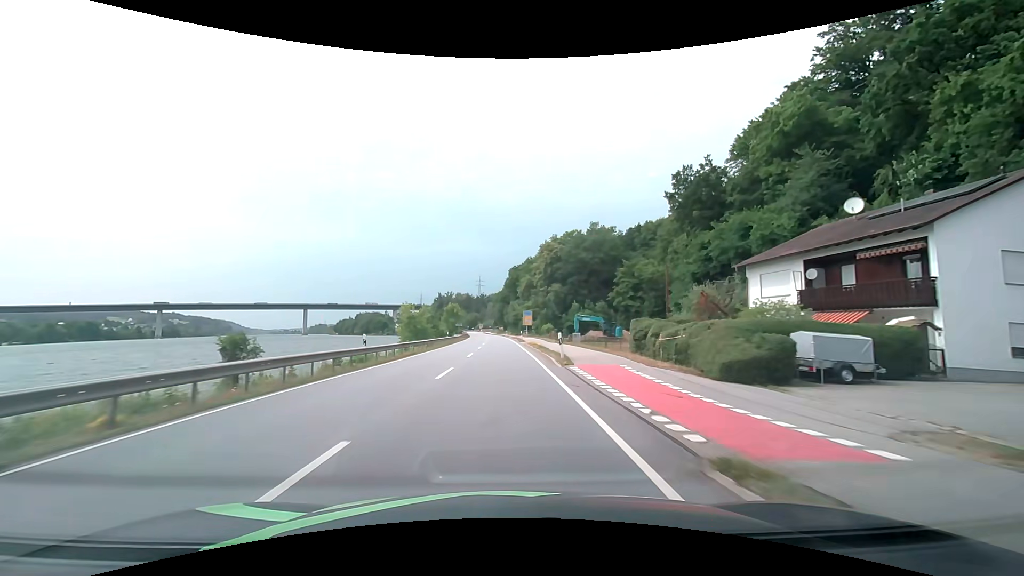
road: primary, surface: asphalt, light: Day
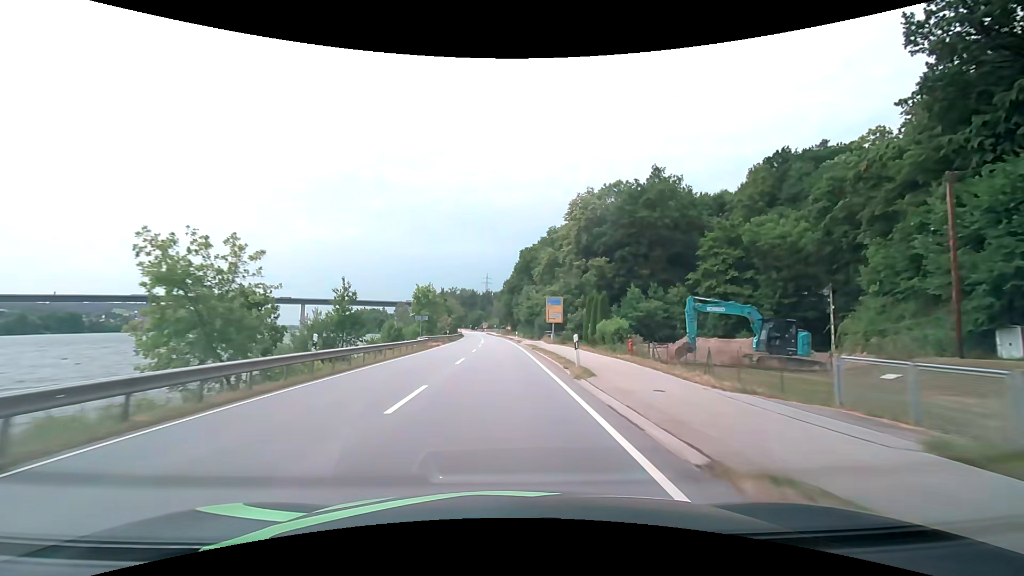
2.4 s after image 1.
(-0.3, +42.0) m; -1°
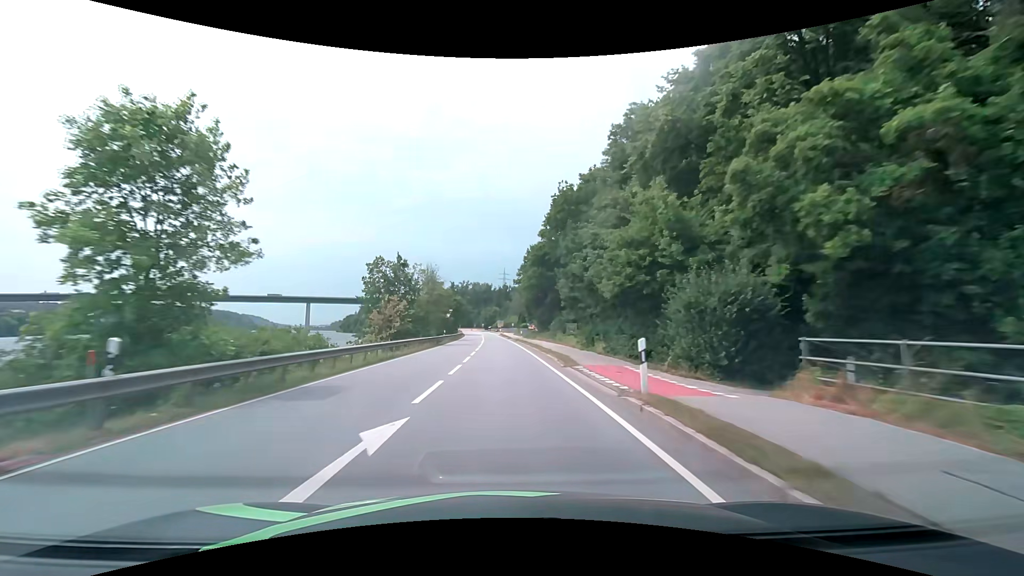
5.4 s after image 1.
(-0.9, +53.4) m; -2°
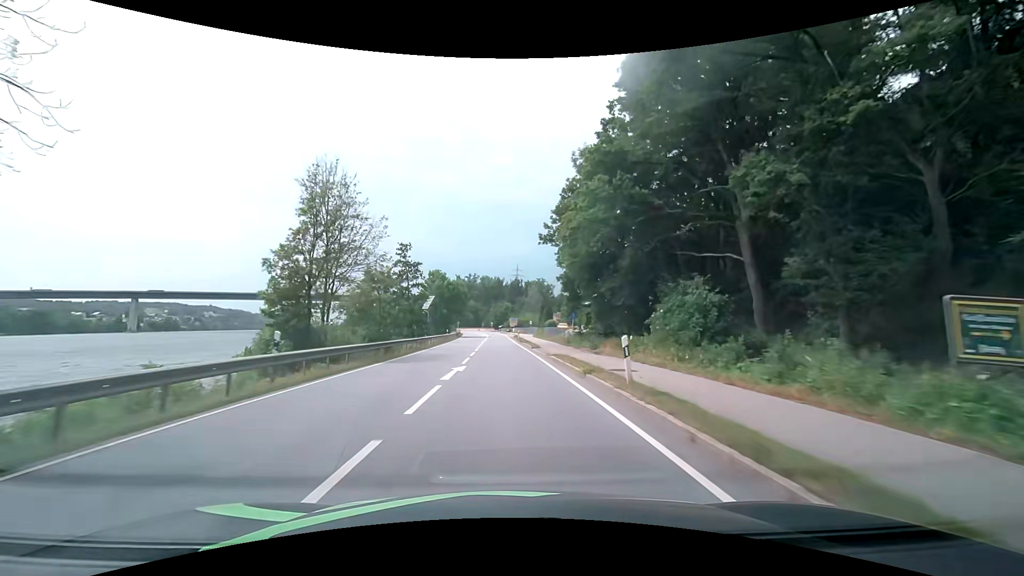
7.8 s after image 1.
(-0.8, +43.2) m; -1°
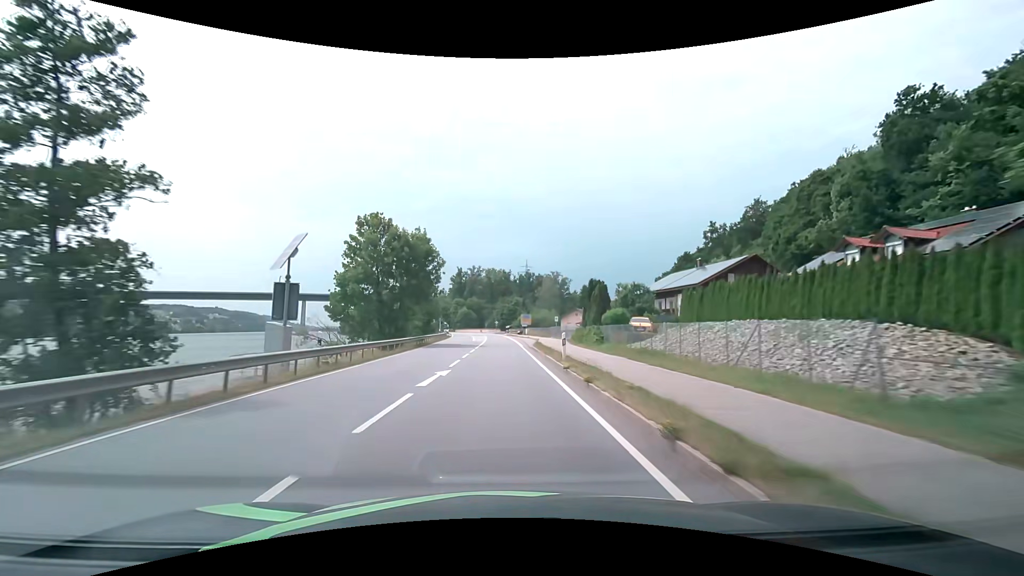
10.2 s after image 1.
(-0.3, +43.4) m; -1°
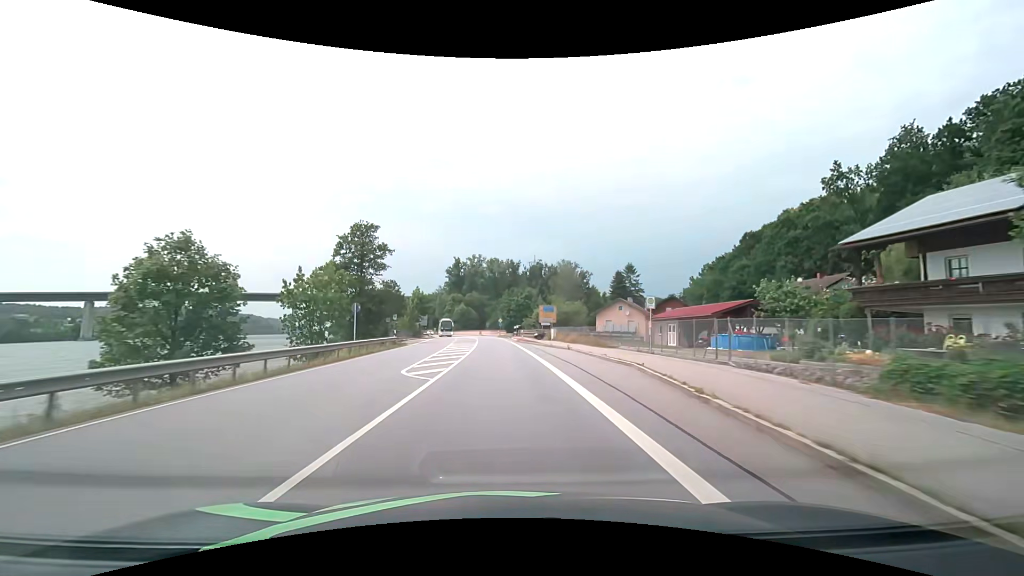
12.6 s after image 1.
(-0.4, +43.4) m; -1°
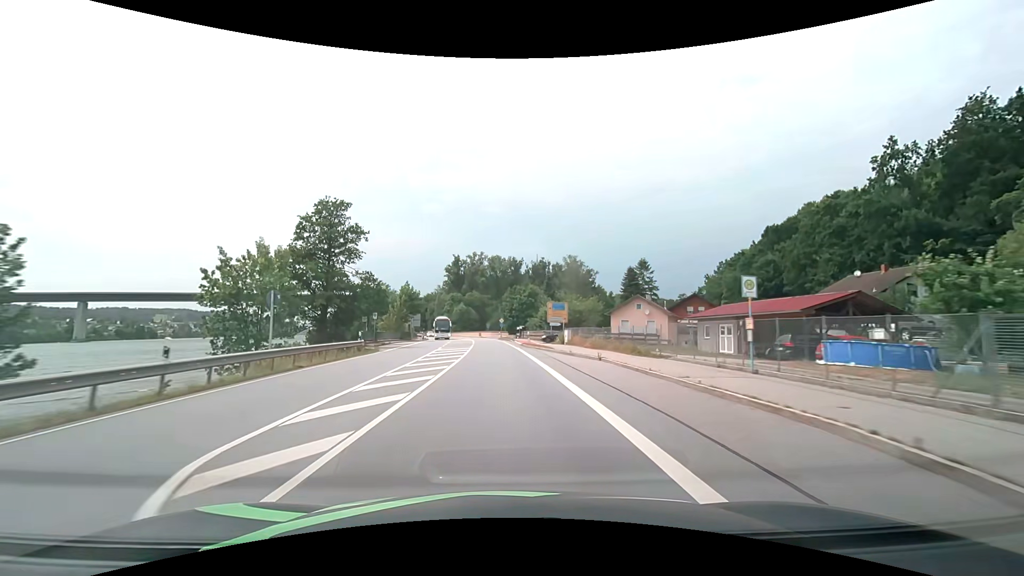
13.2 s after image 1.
(0.0, +10.7) m; -1°
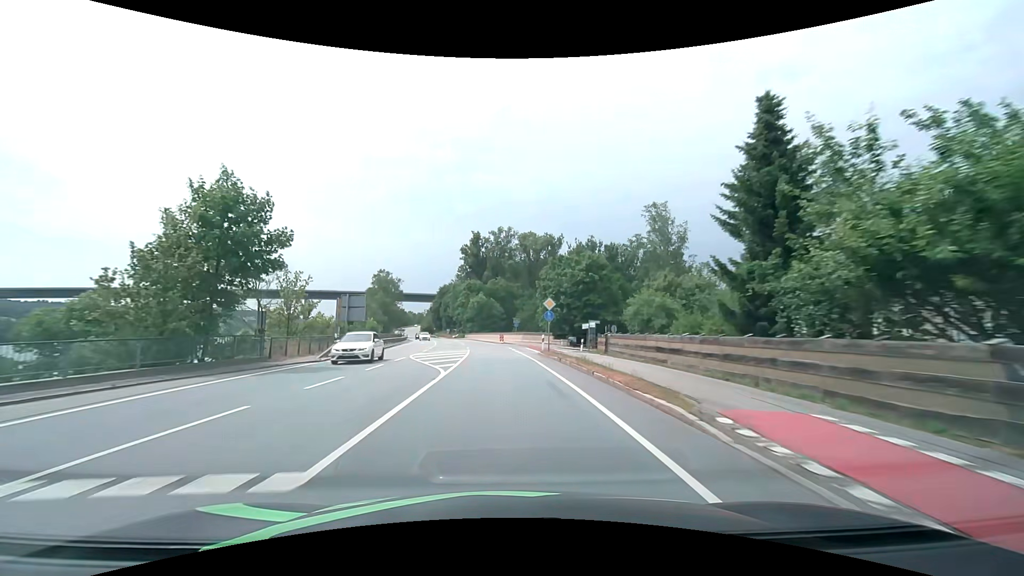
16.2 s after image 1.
(-1.2, +52.4) m; -3°
(0, +10) (0, +20) (-1, +30) (-1, +40) (-2, +50) (-3, +60) (-4, +70) (-6, +80) (-7, +90) (-9, +99) m
